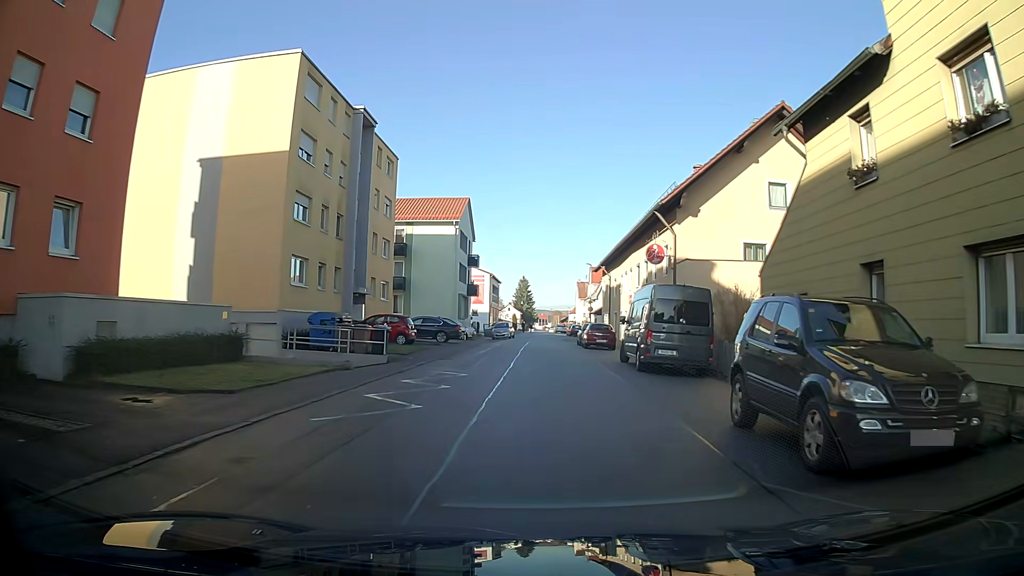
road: residential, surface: asphalt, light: Day
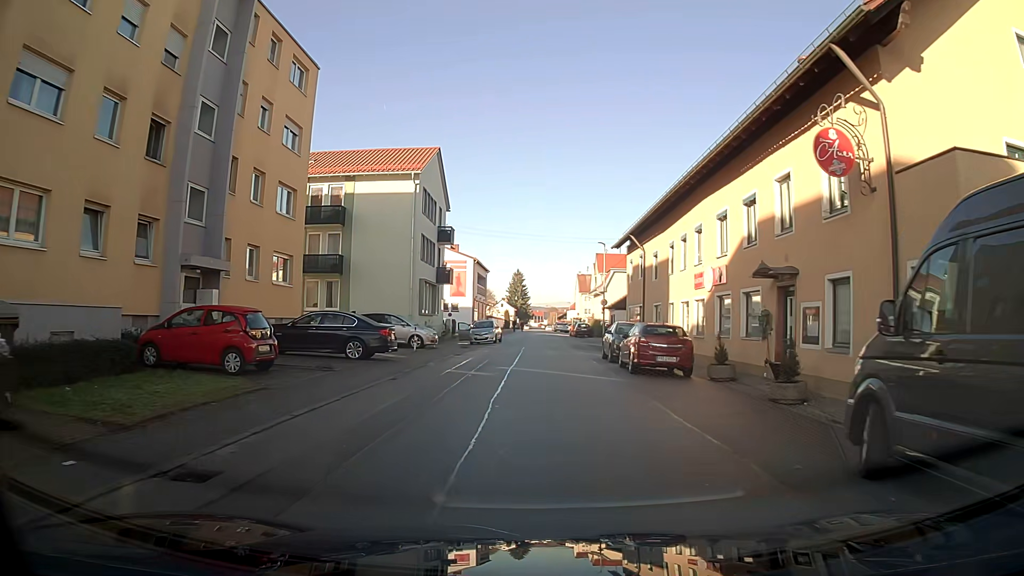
(+0.1, +18.2) m; +1°
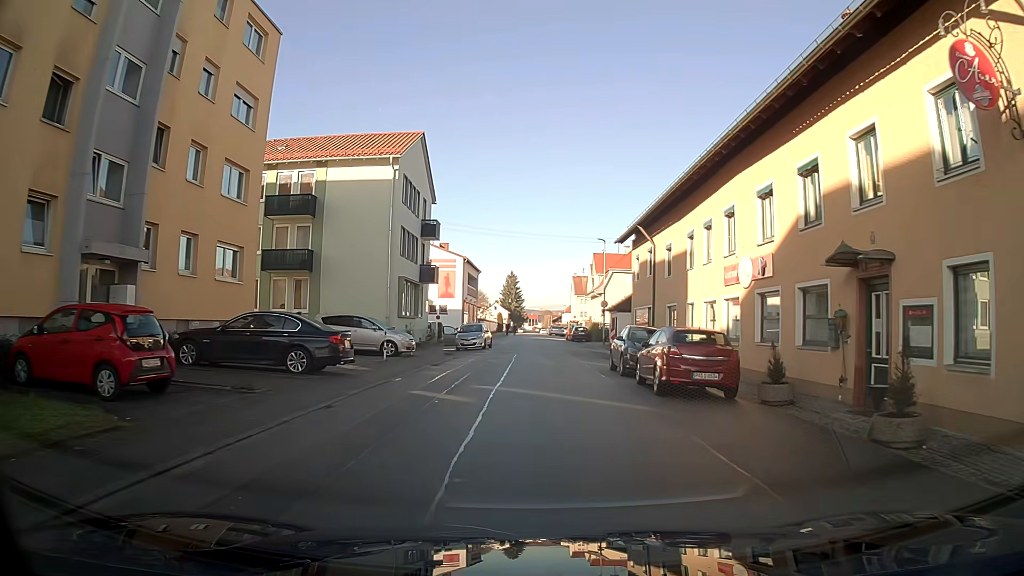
(0.0, +4.6) m; 0°
